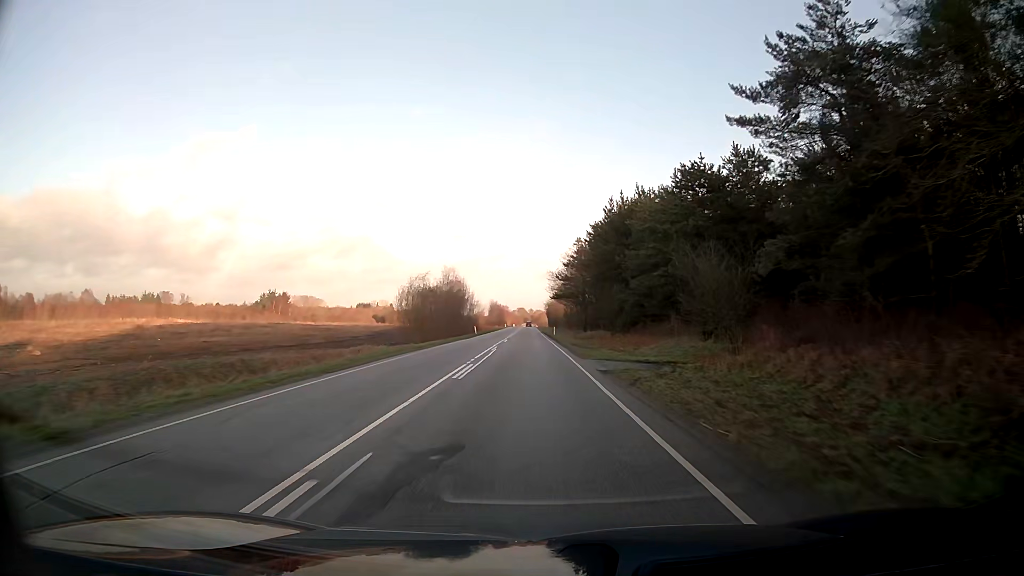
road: secondary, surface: asphalt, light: Day
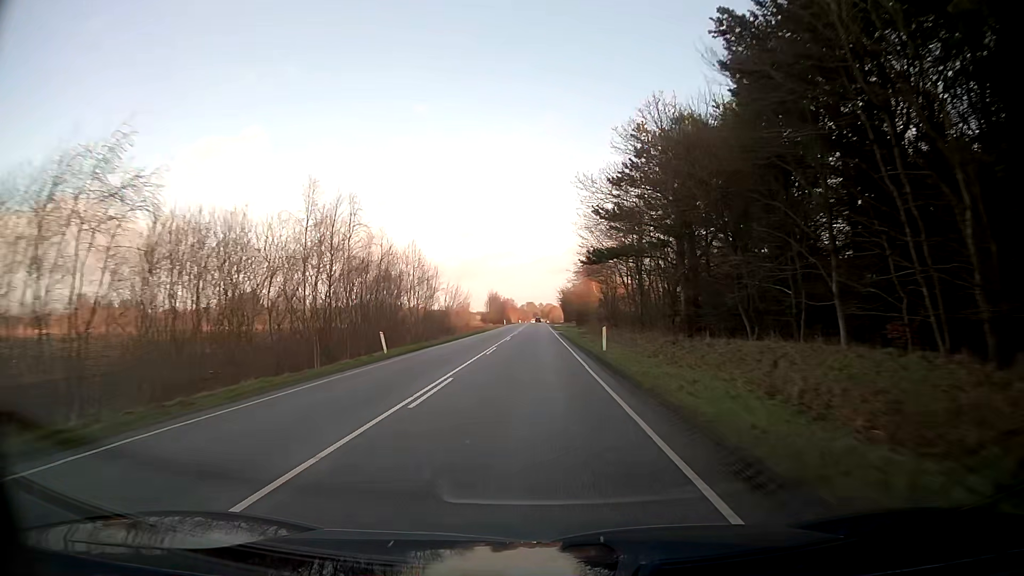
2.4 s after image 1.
(-0.4, +51.0) m; -1°
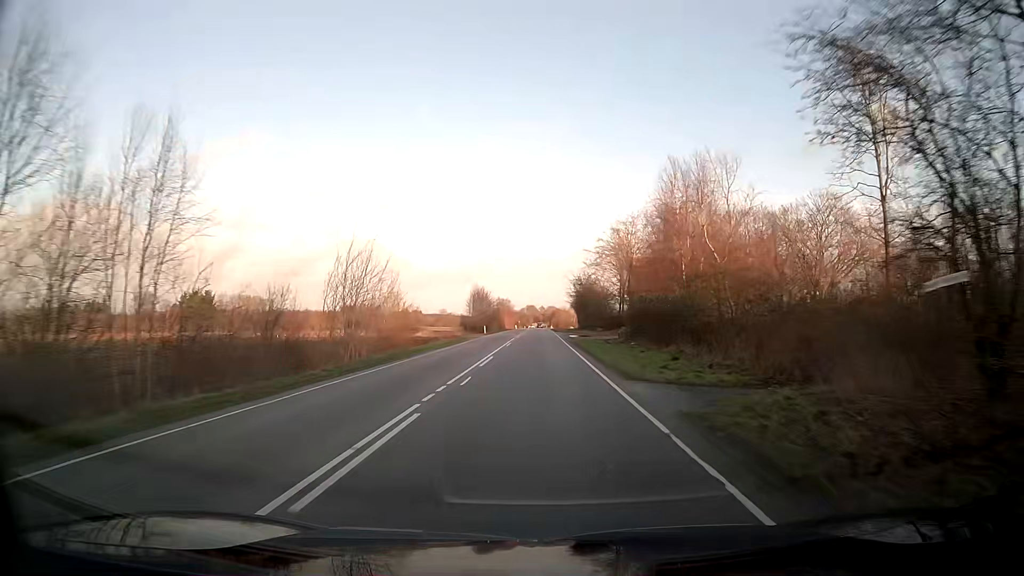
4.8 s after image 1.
(-0.2, +50.9) m; 0°
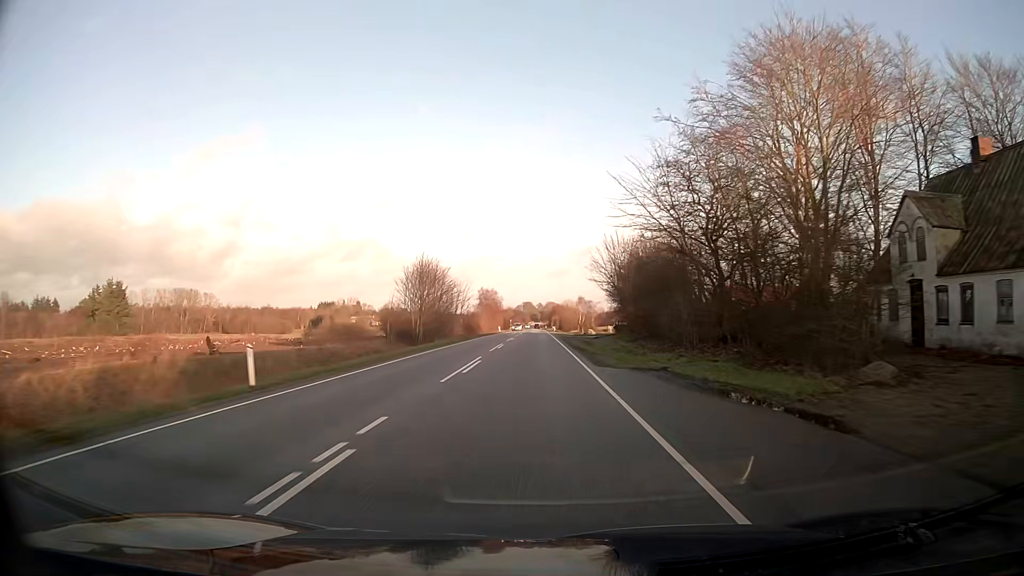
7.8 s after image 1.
(+0.5, +63.4) m; 0°
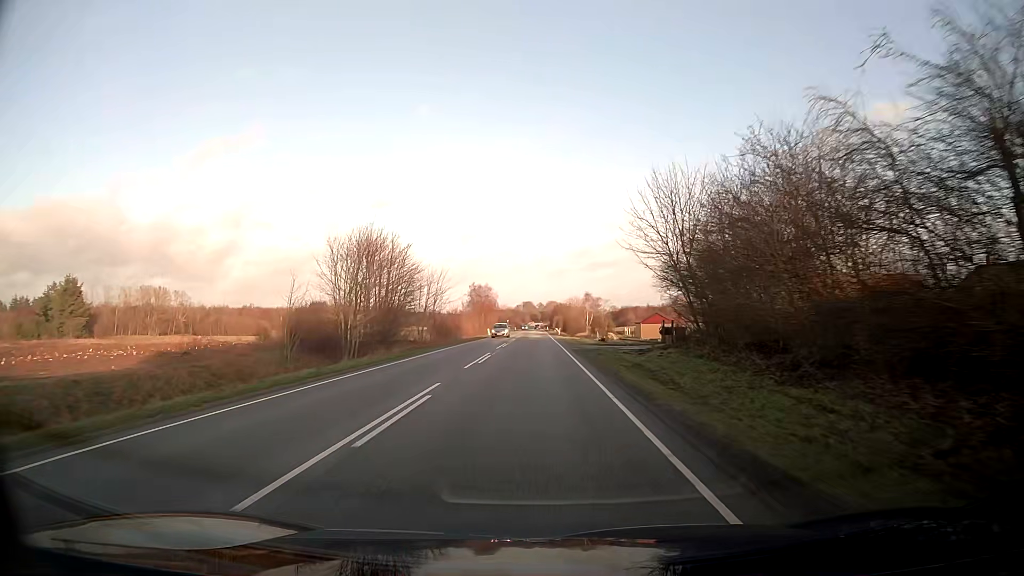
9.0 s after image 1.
(+0.1, +25.4) m; 0°
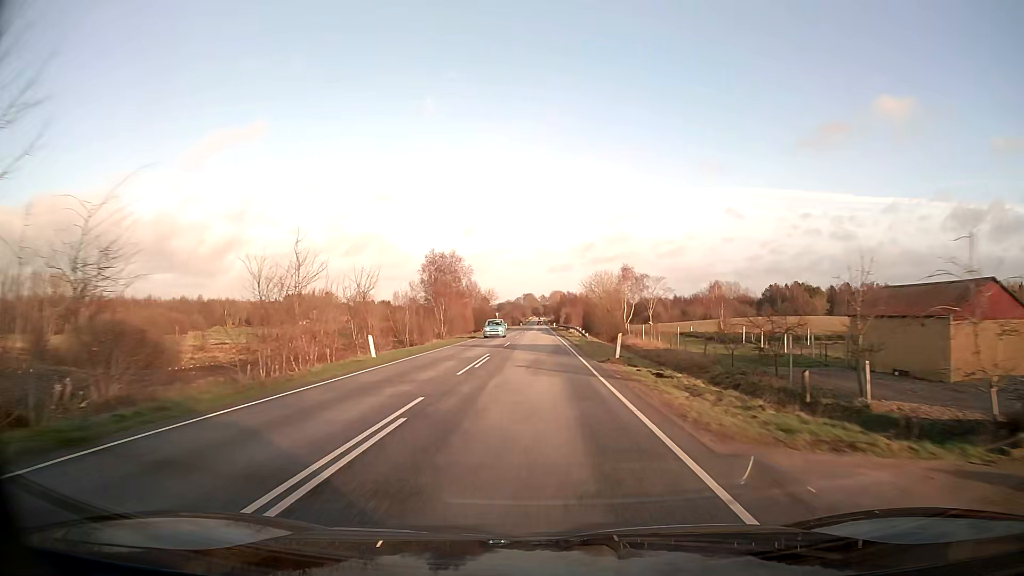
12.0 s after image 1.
(-0.1, +63.6) m; 0°
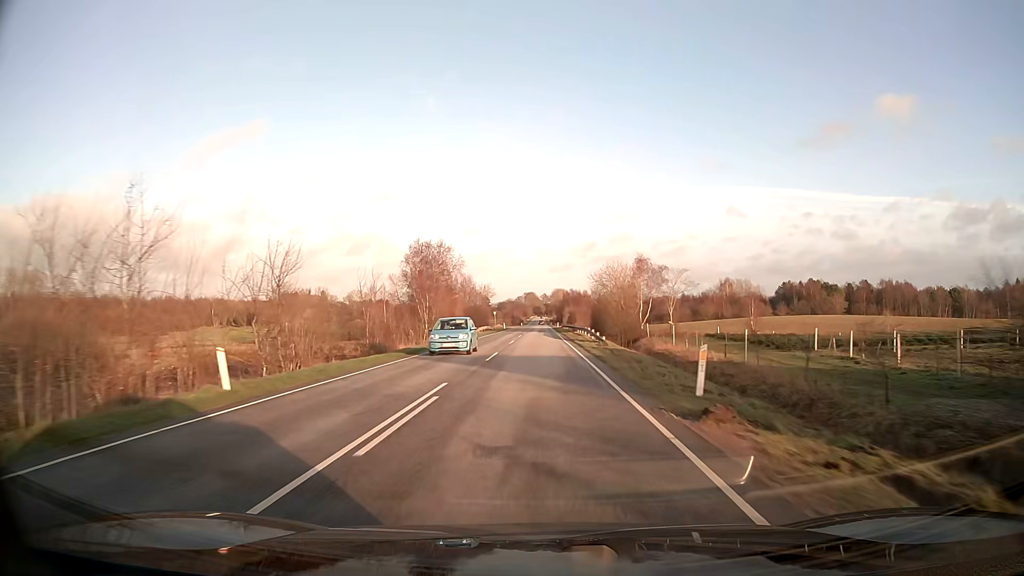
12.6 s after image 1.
(0.0, +12.8) m; 0°
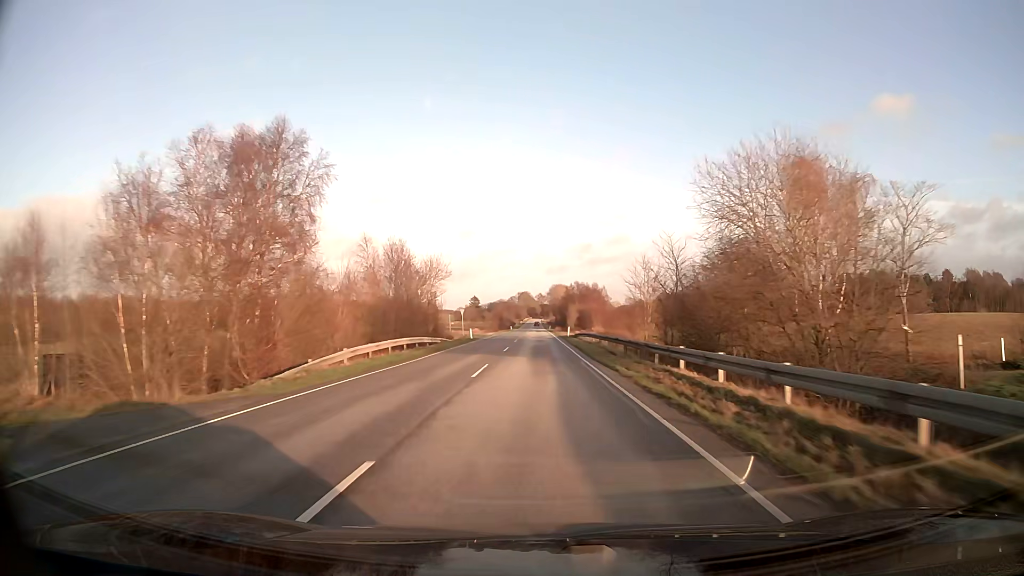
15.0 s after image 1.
(+0.1, +51.0) m; 0°
(0, +10) (0, +20) (0, +30) (0, +40) (0, +50) (0, +60) (0, +70) (0, +80) (0, +90) (0, +100) m
